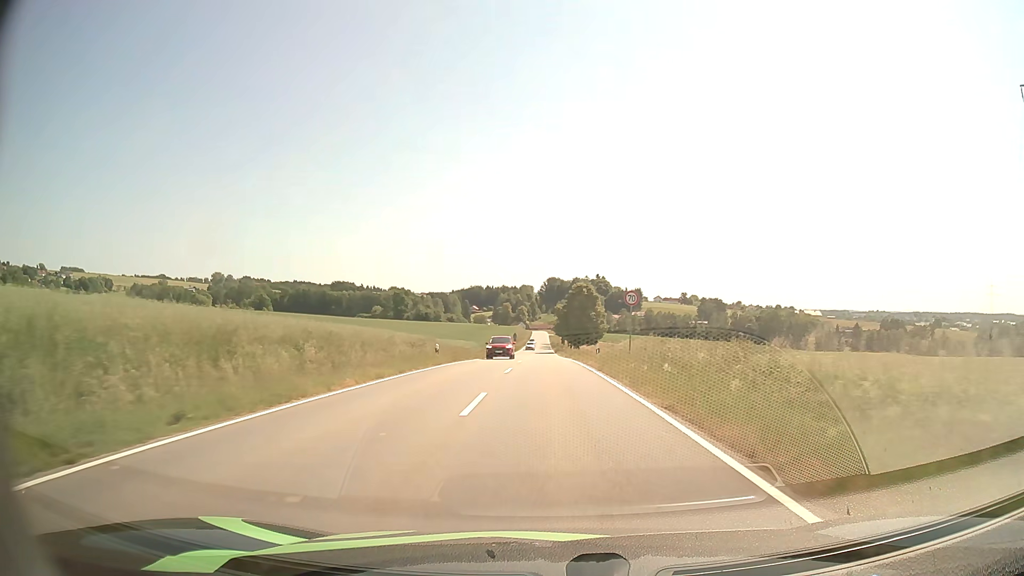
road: tertiary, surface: asphalt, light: Day
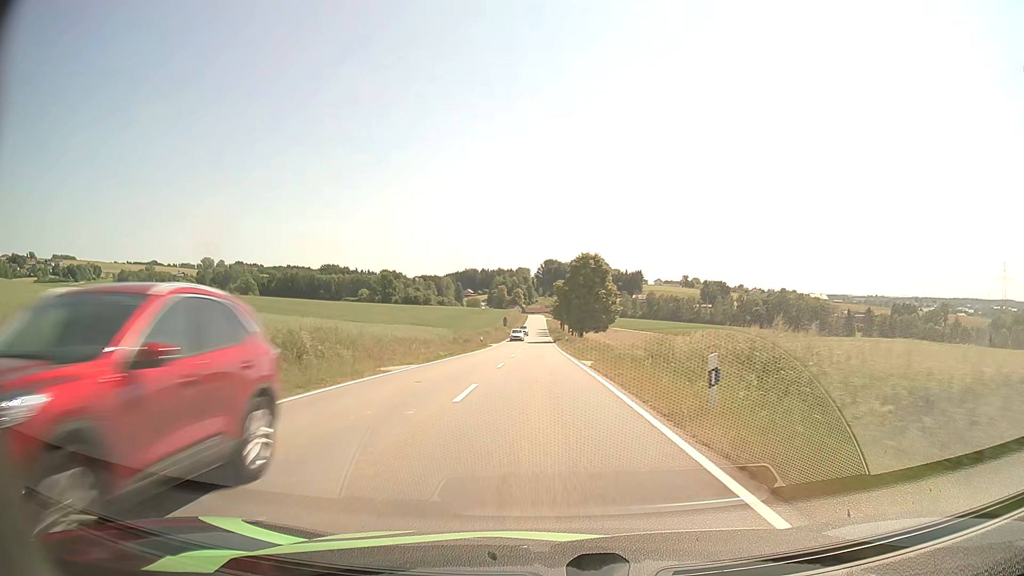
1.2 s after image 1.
(+0.1, +23.3) m; 0°
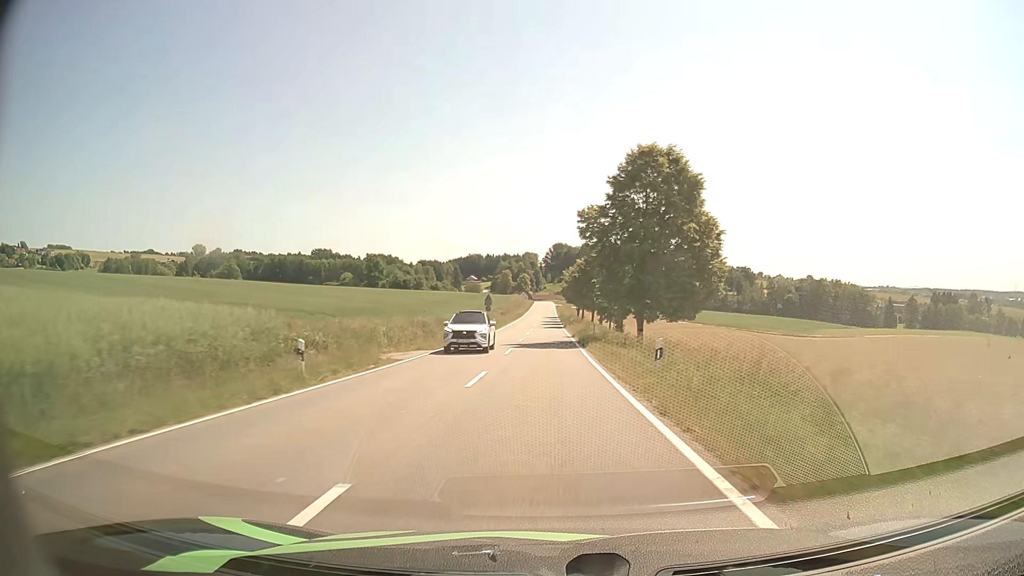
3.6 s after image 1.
(-0.4, +47.7) m; -1°
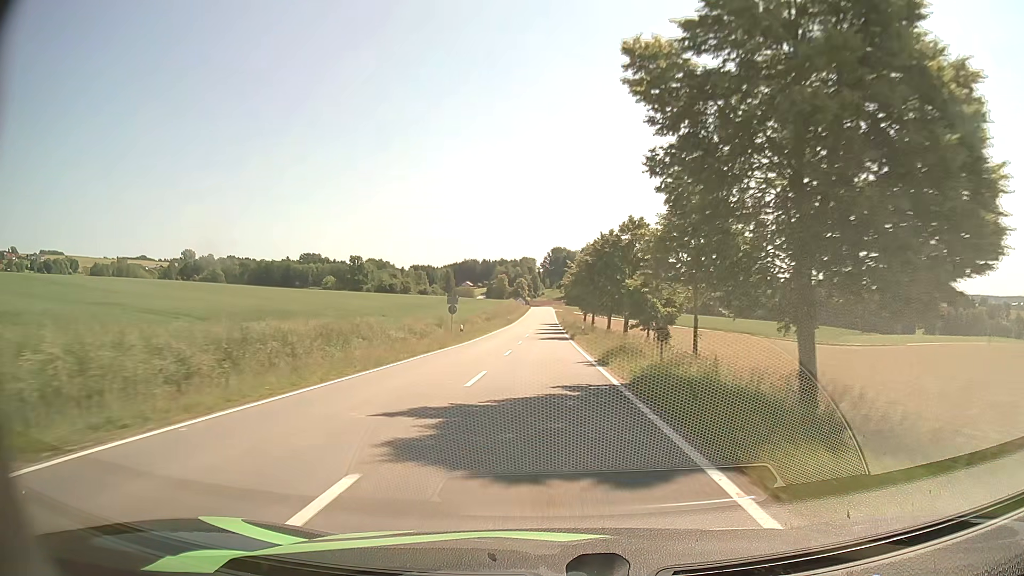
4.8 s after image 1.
(0.0, +24.8) m; 0°
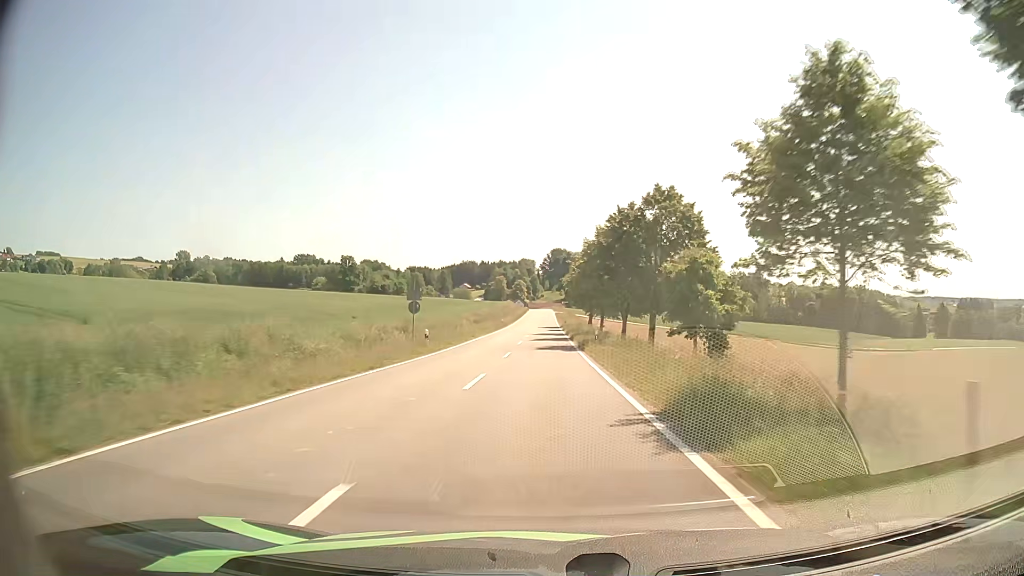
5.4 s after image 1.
(0.0, +12.5) m; 0°
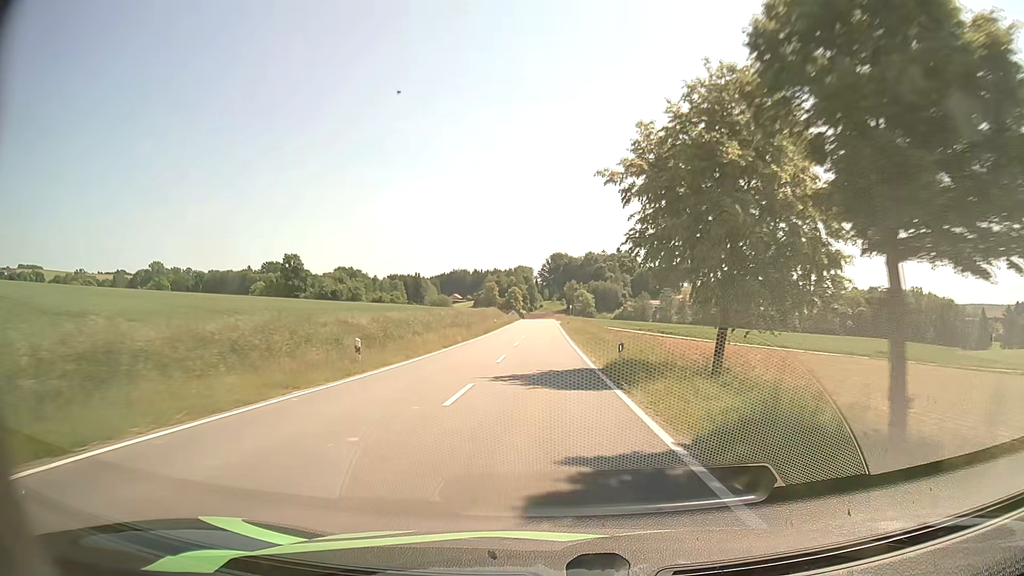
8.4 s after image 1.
(+0.2, +64.4) m; 0°
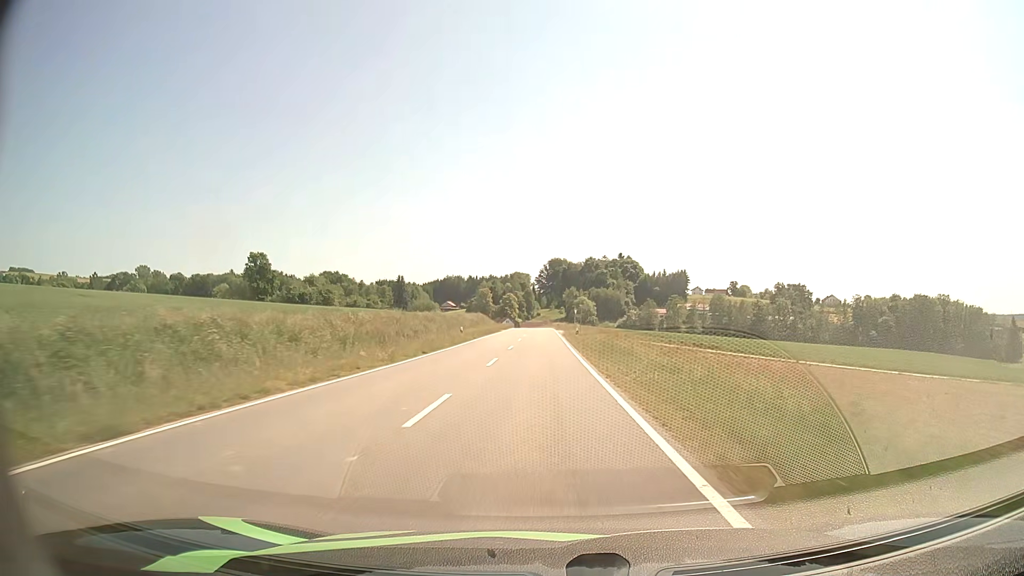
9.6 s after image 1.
(-0.1, +26.8) m; 0°
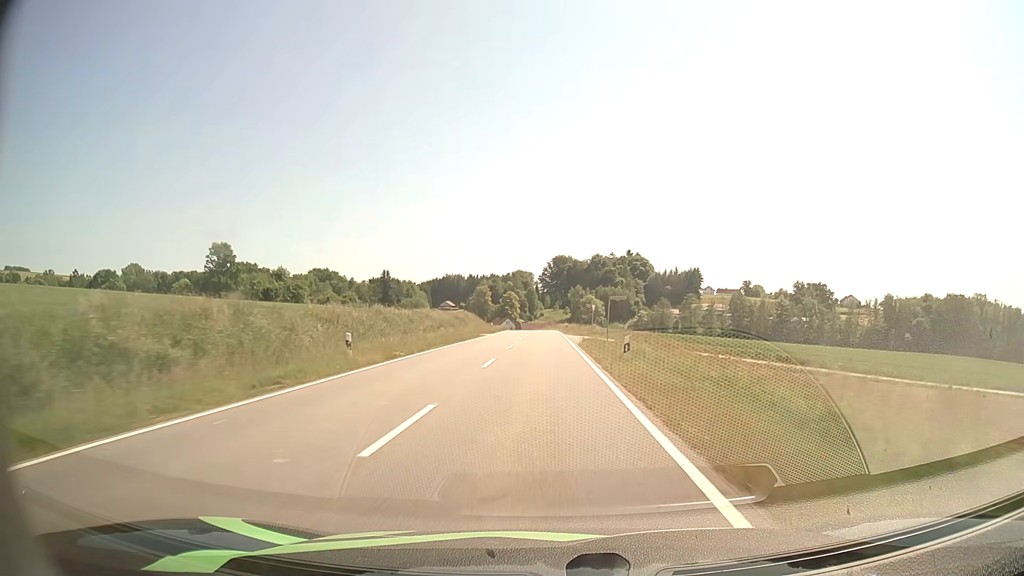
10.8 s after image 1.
(0.0, +27.0) m; 0°
(0, +10) (0, +20) (0, +30) (0, +40) (0, +50) (0, +60) (0, +70) (0, +80) (-1, +90) (-1, +100) m
